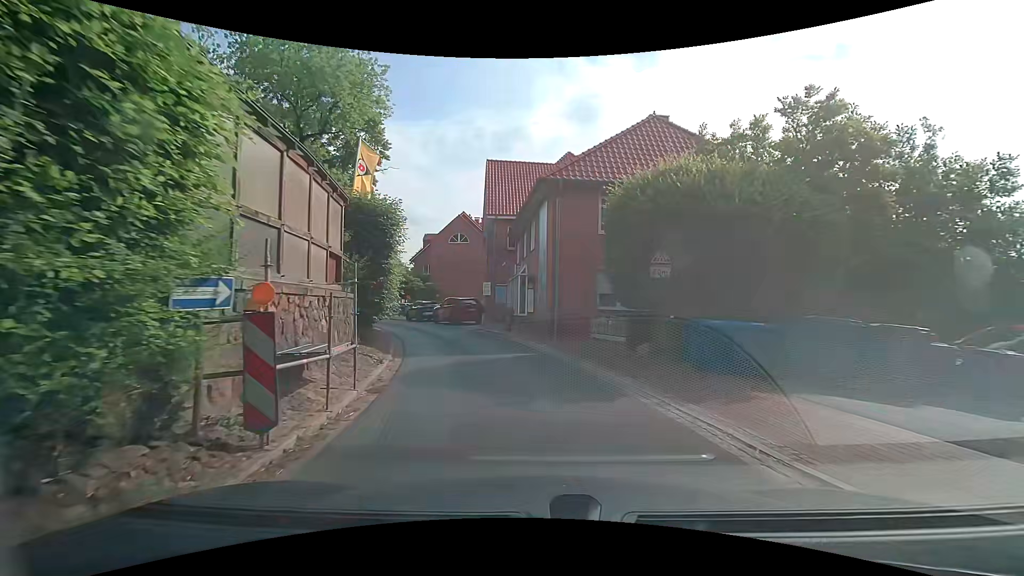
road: secondary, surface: asphalt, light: Day
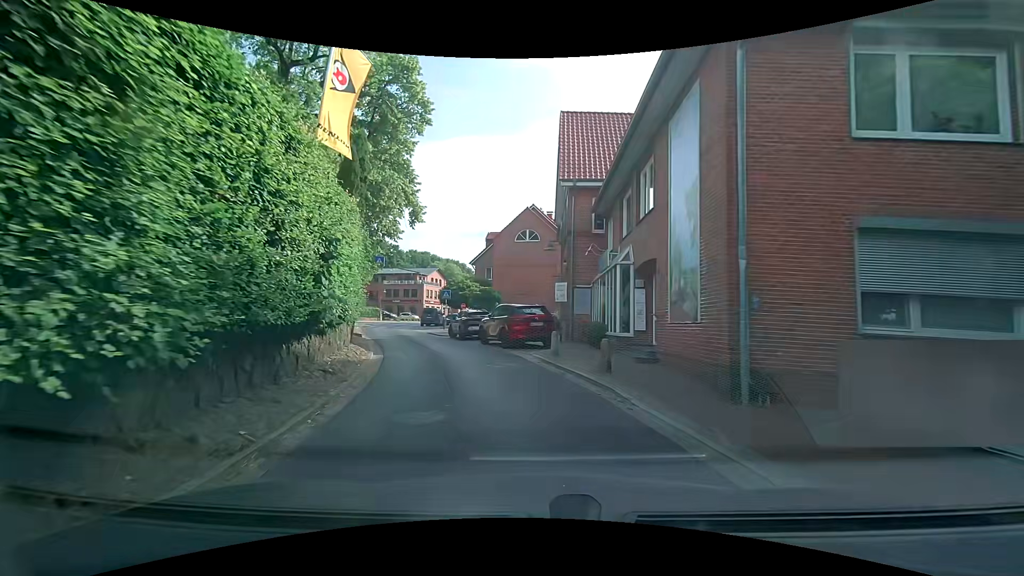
(-0.8, +11.6) m; -9°
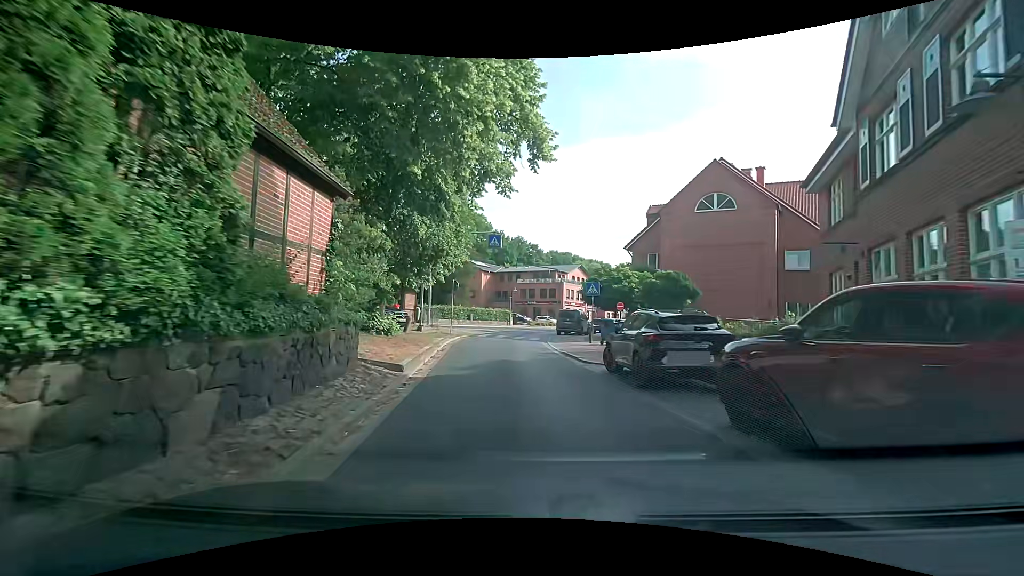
(-2.4, +15.0) m; -16°
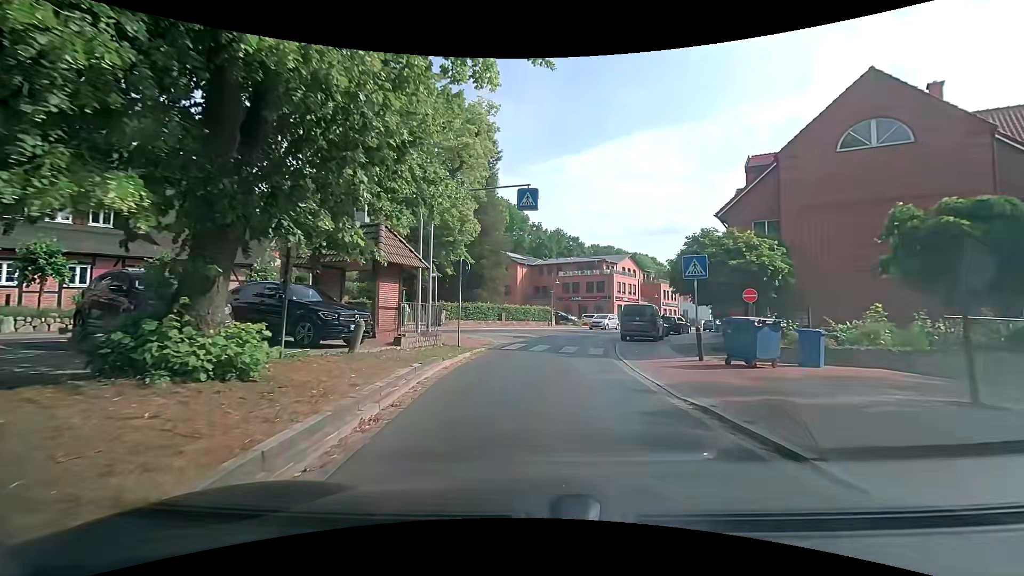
(-0.5, +11.0) m; -3°
